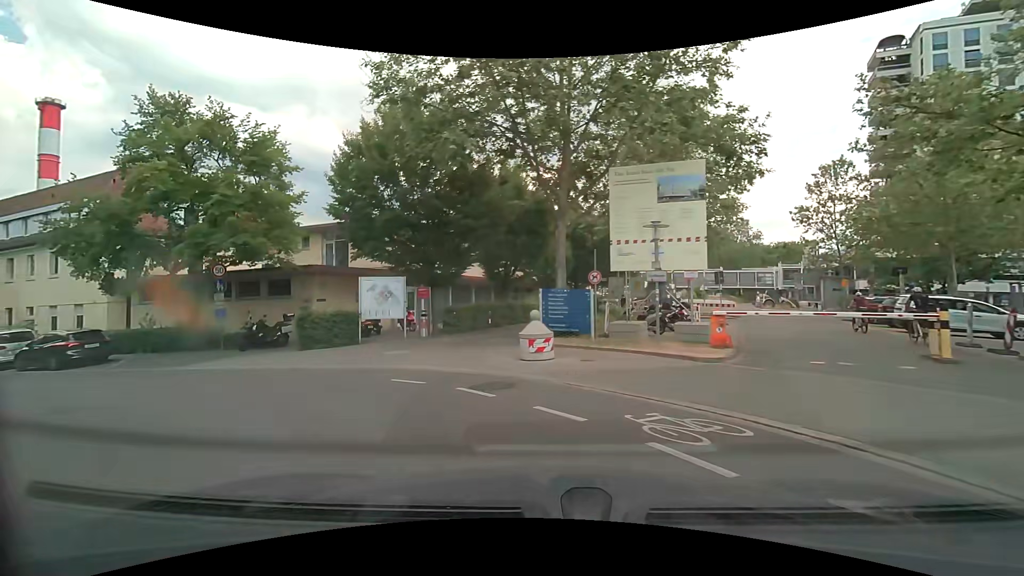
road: tertiary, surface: asphalt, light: Day
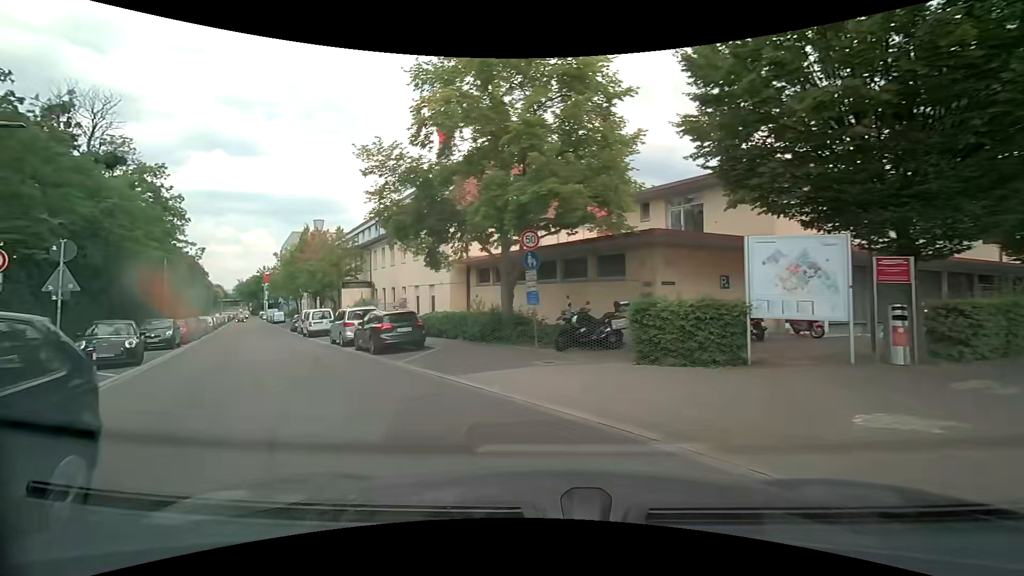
(-2.7, +8.2) m; -39°
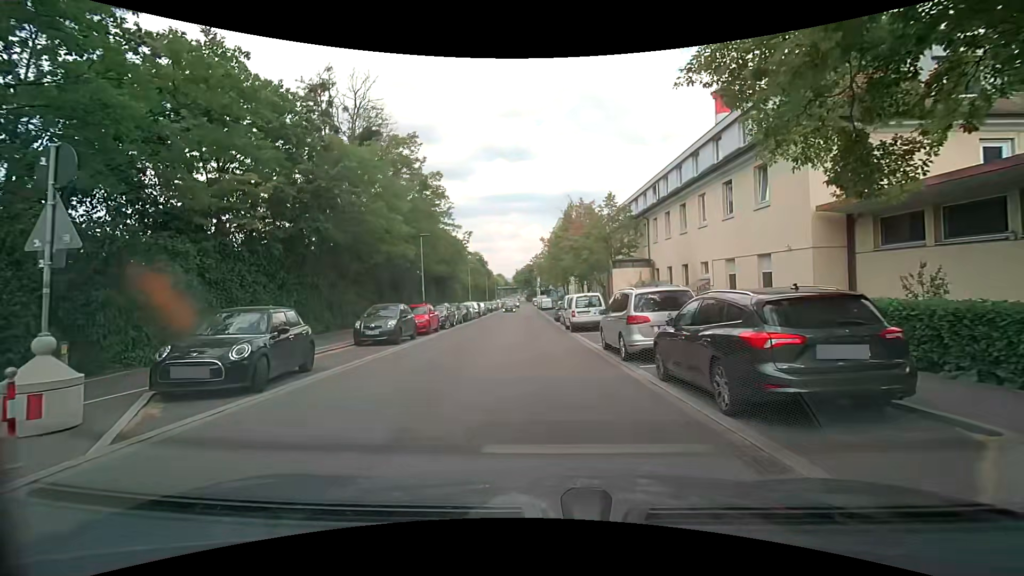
(-3.5, +10.8) m; -27°
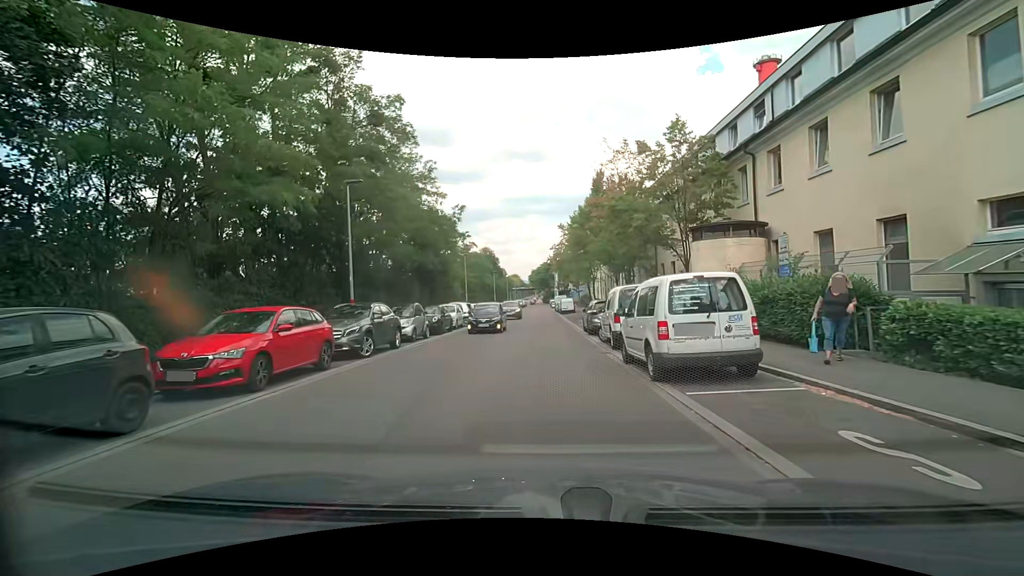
(-0.4, +15.4) m; -3°
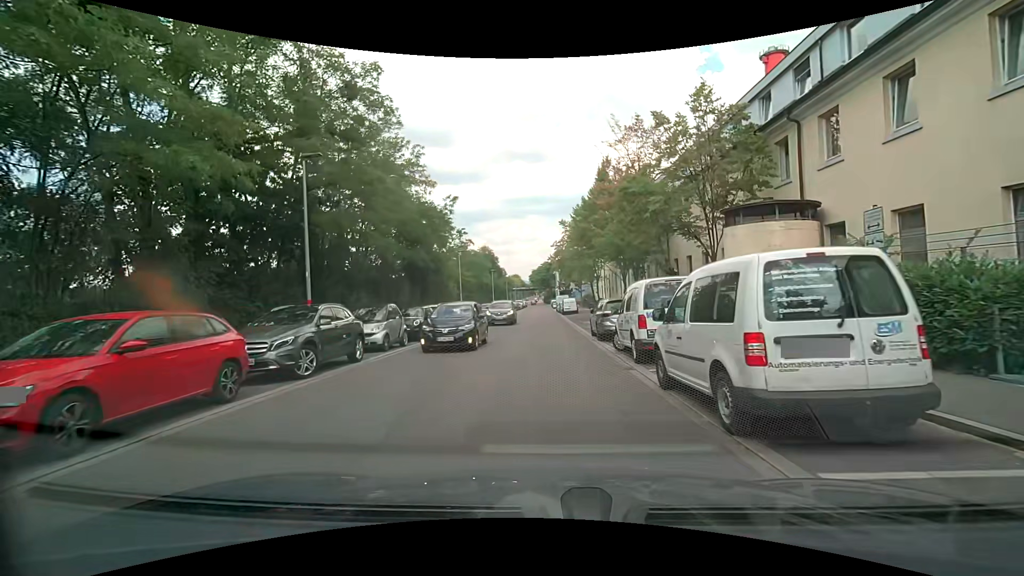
(0.0, +3.6) m; +1°
